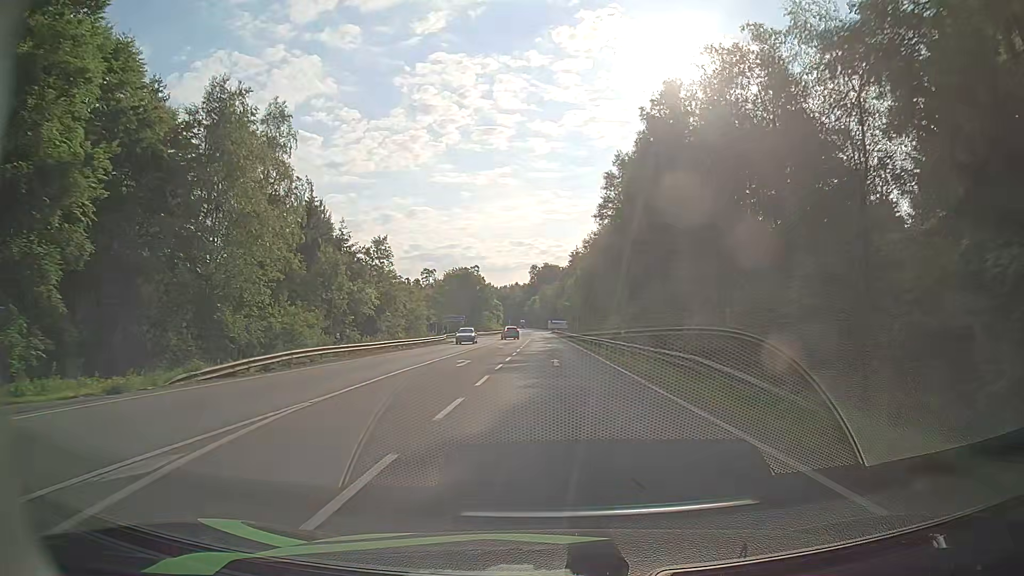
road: secondary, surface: asphalt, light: Day
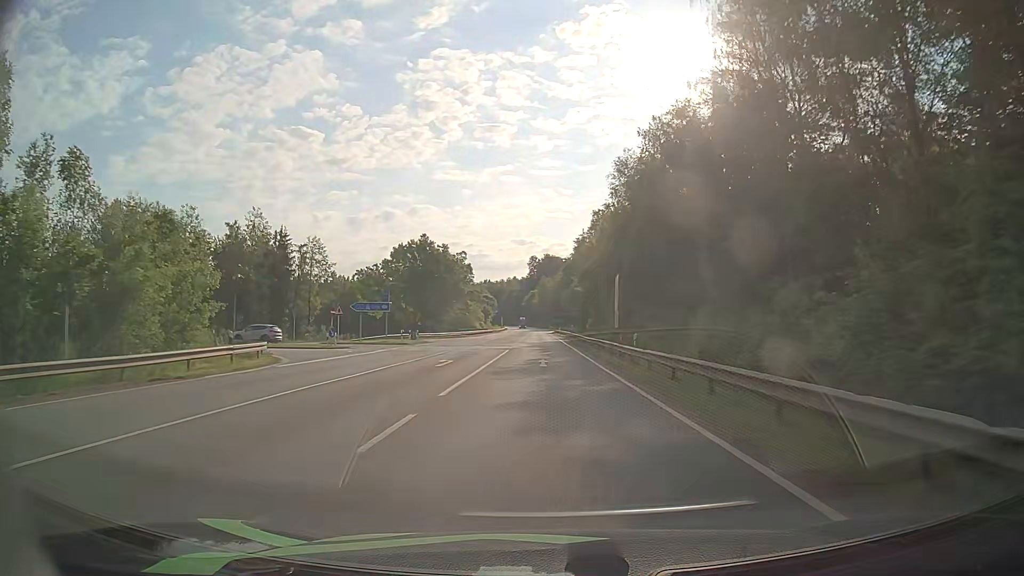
(-0.5, +51.0) m; -1°
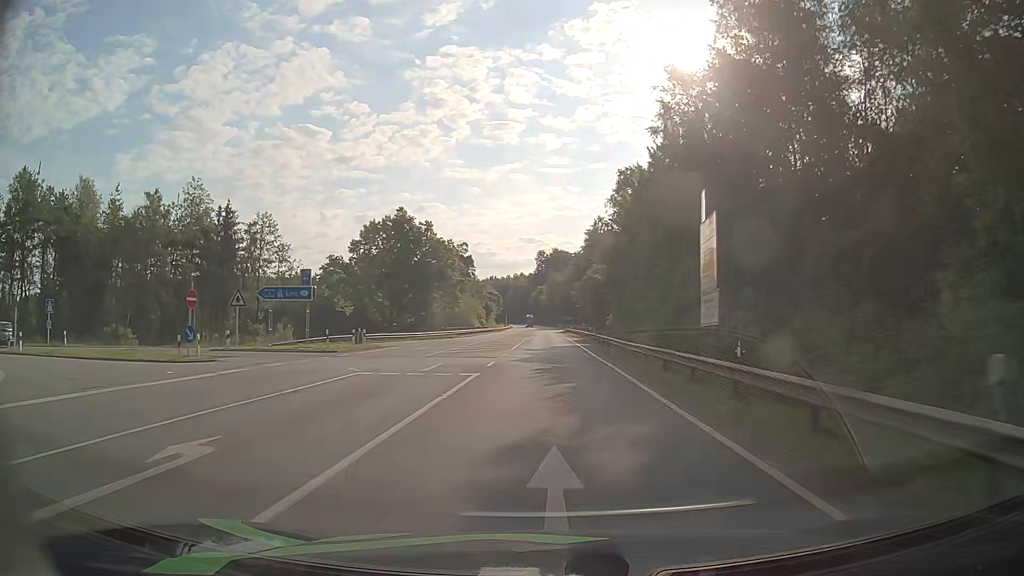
(-0.2, +21.0) m; -1°
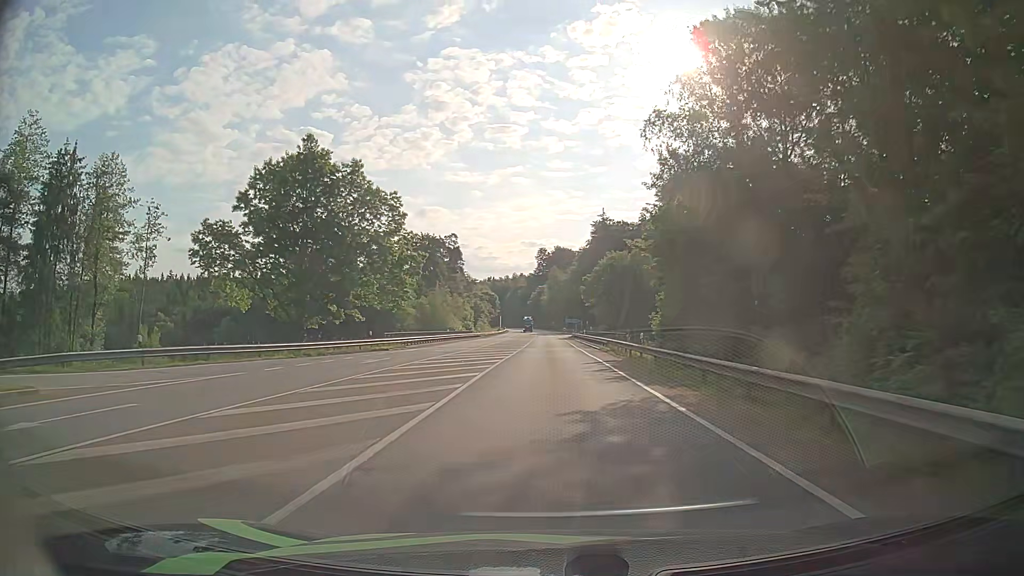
(-0.1, +32.1) m; 0°
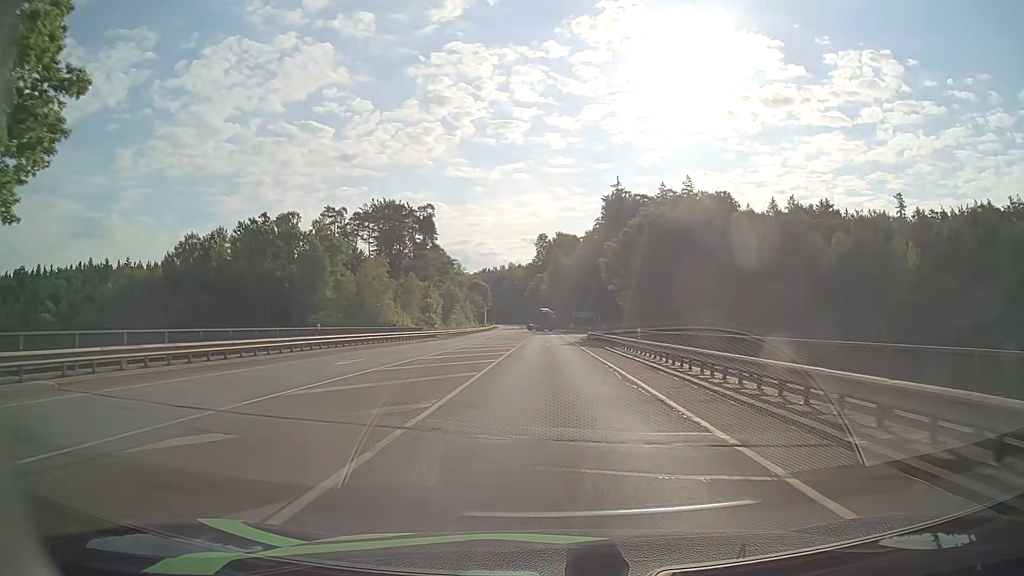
(+0.1, +43.5) m; 0°
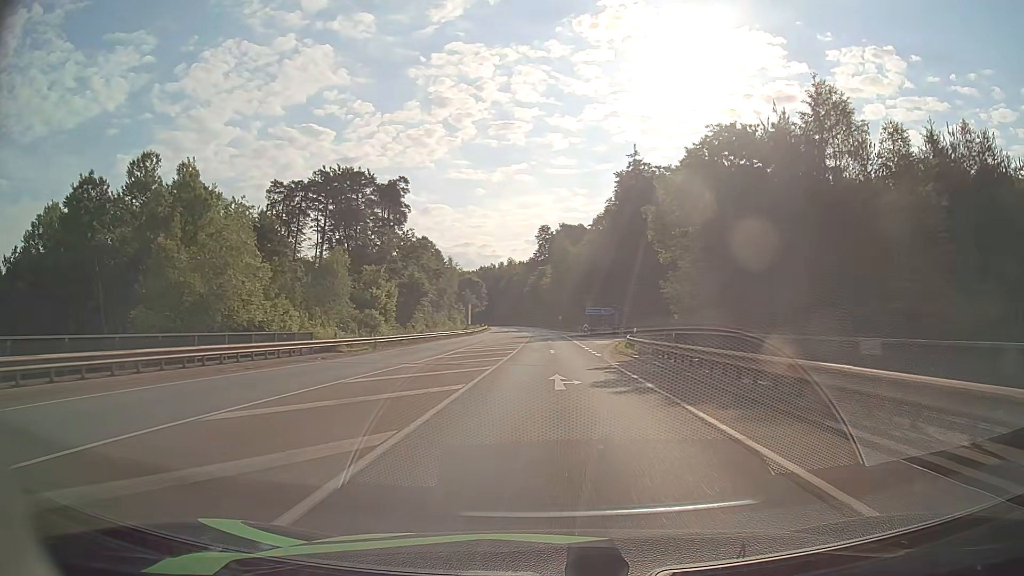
(+0.1, +32.9) m; 0°
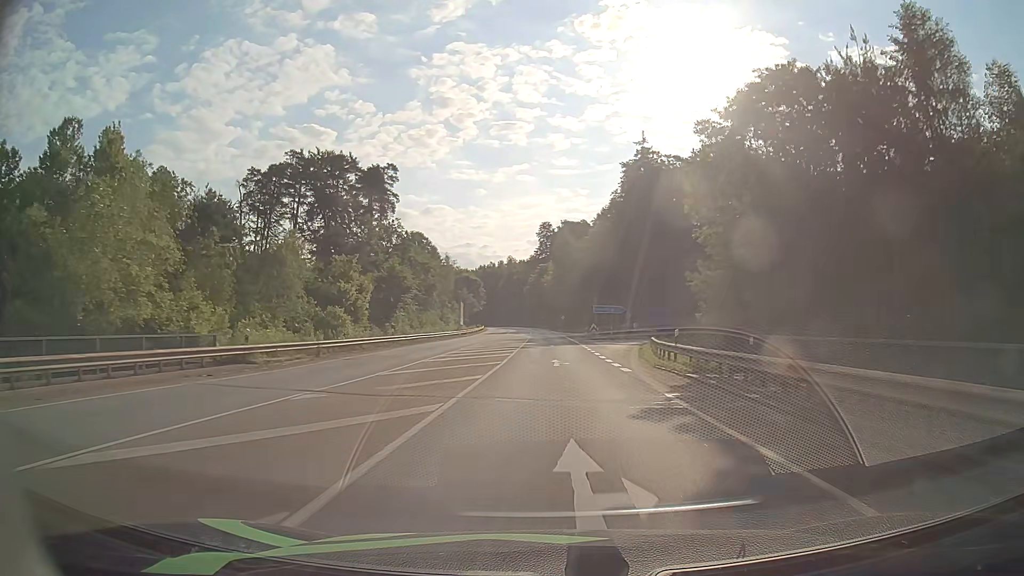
(0.0, +11.0) m; 0°
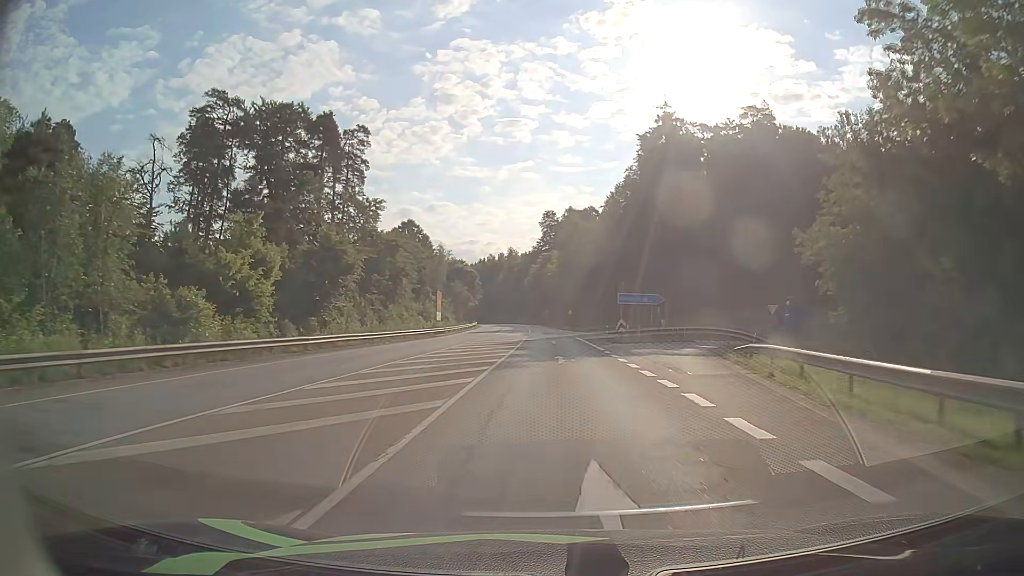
(-0.1, +22.1) m; 0°
(0, +10) (0, +20) (0, +30) (0, +40) (0, +50) (0, +60) (0, +70) (-1, +80) (-1, +90) (-1, +100) m
